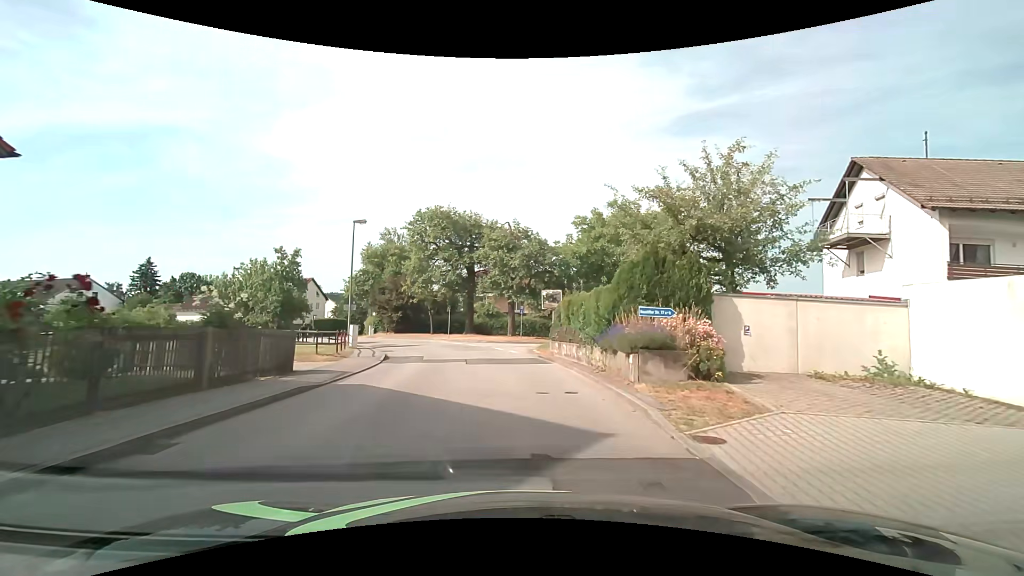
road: unclassified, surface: asphalt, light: Day
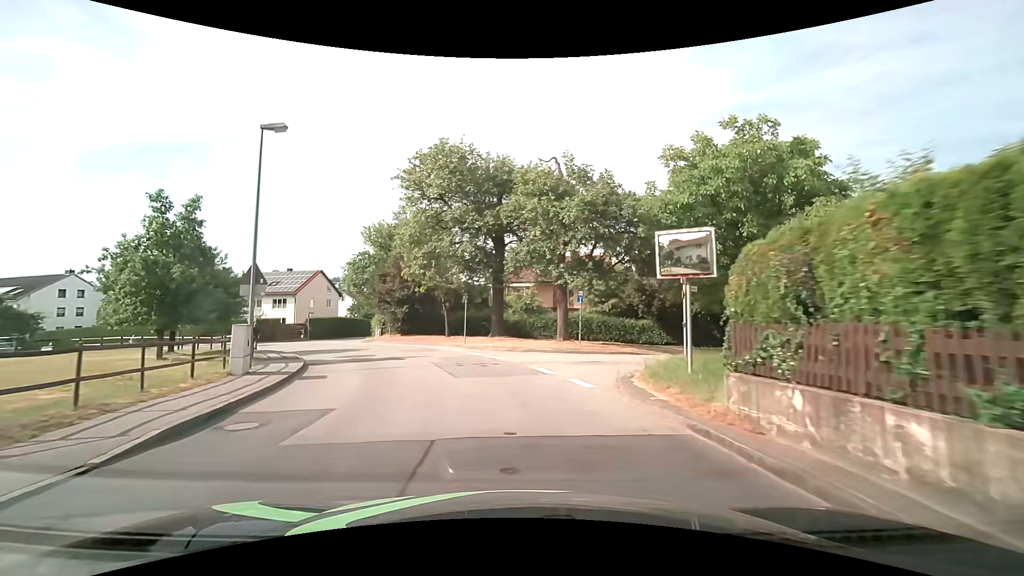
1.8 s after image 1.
(-0.6, +15.7) m; -5°
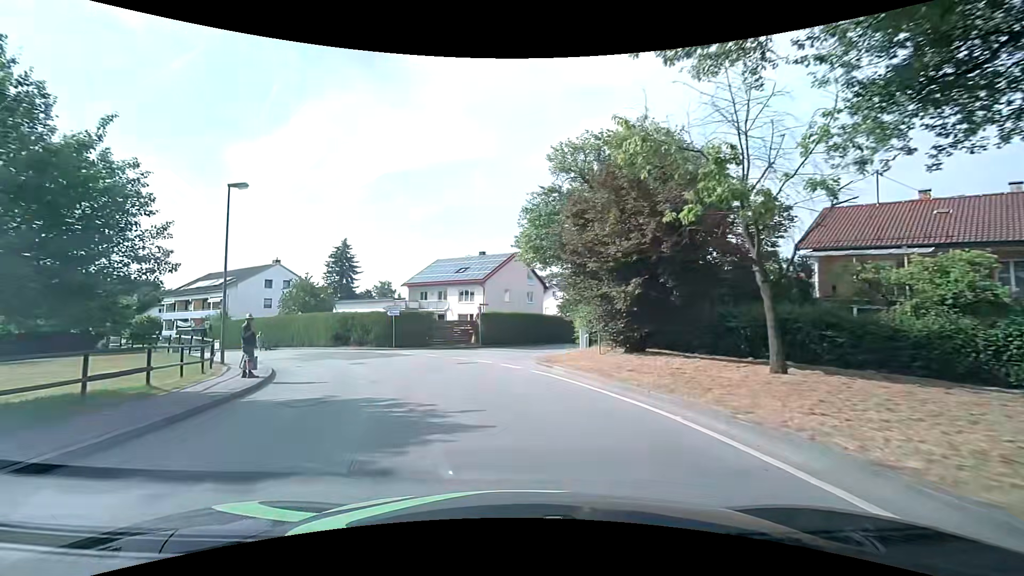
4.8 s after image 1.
(-4.5, +24.5) m; -25°
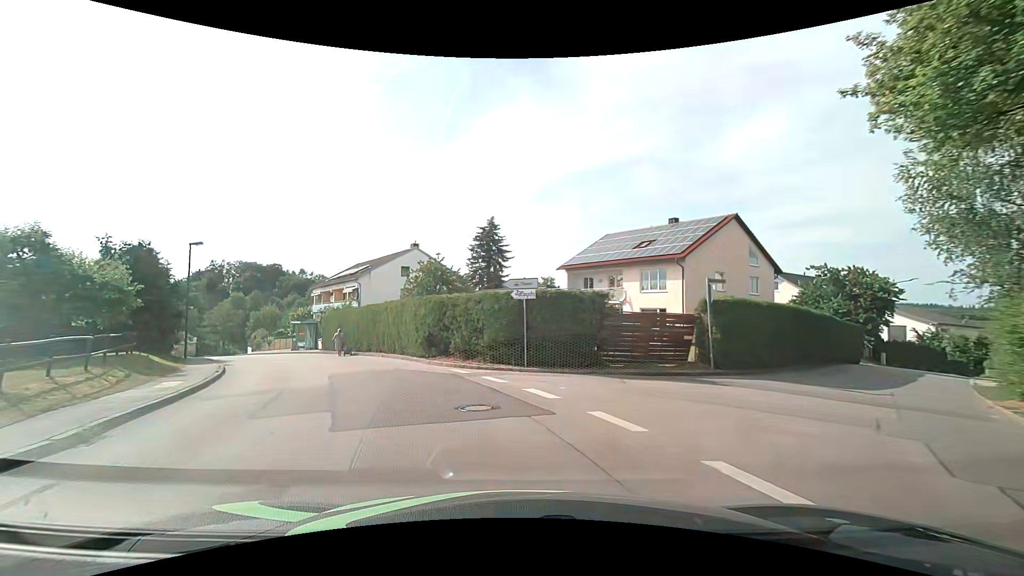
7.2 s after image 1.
(-2.5, +17.8) m; -18°
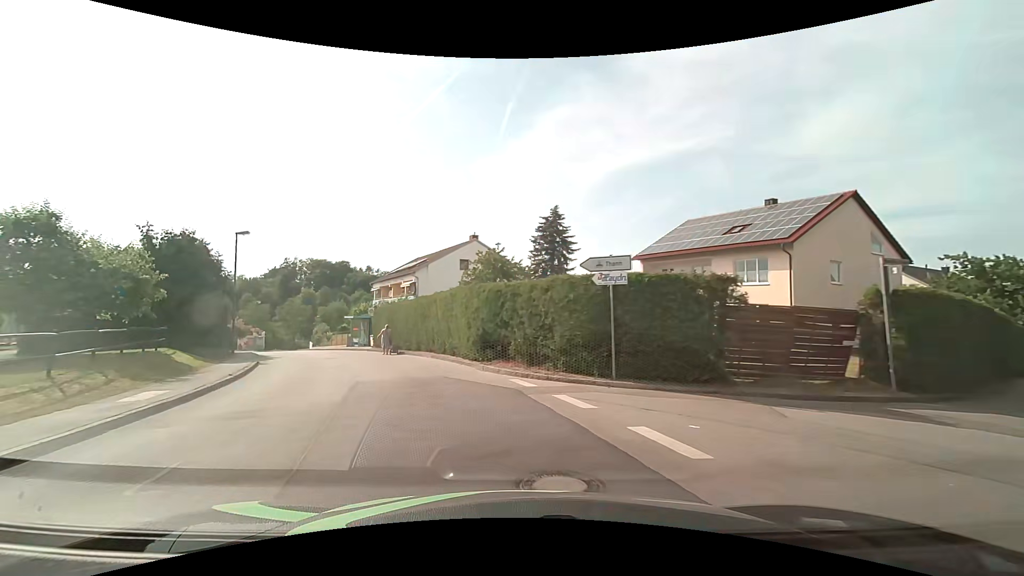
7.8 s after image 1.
(-0.2, +4.2) m; -7°
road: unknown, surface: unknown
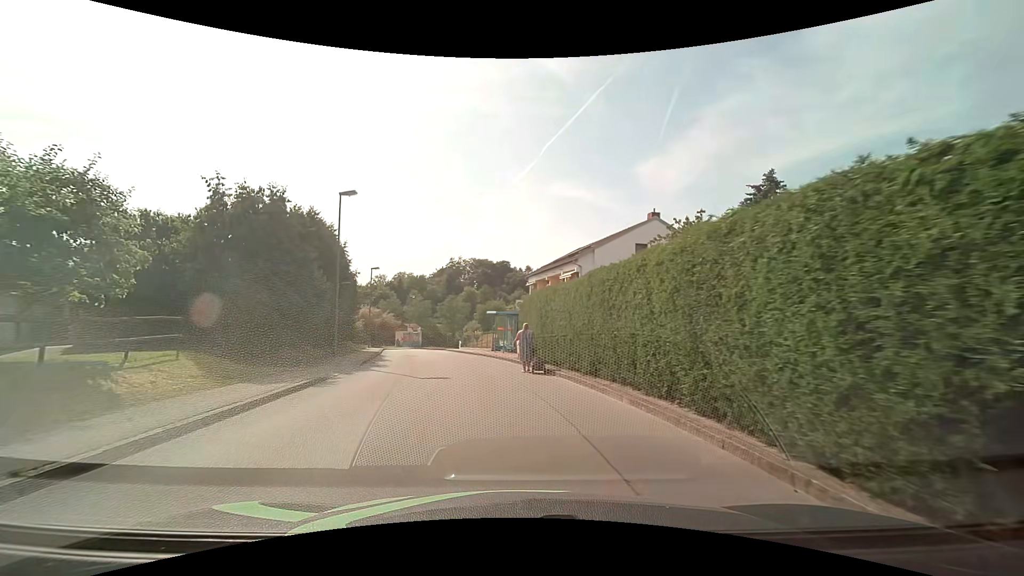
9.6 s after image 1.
(-2.2, +12.0) m; -19°
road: unclassified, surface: asphalt
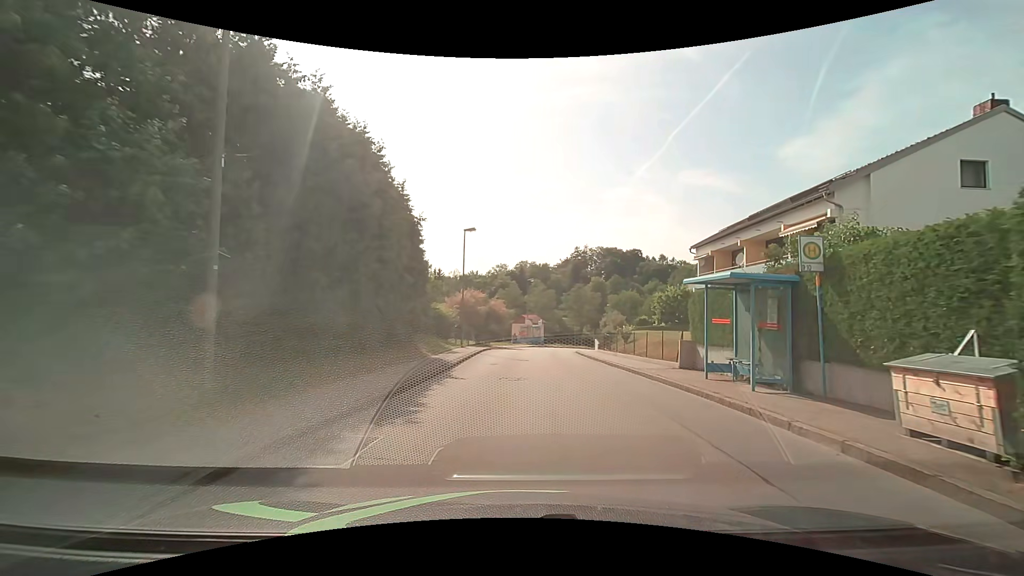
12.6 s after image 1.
(-2.3, +17.7) m; -14°
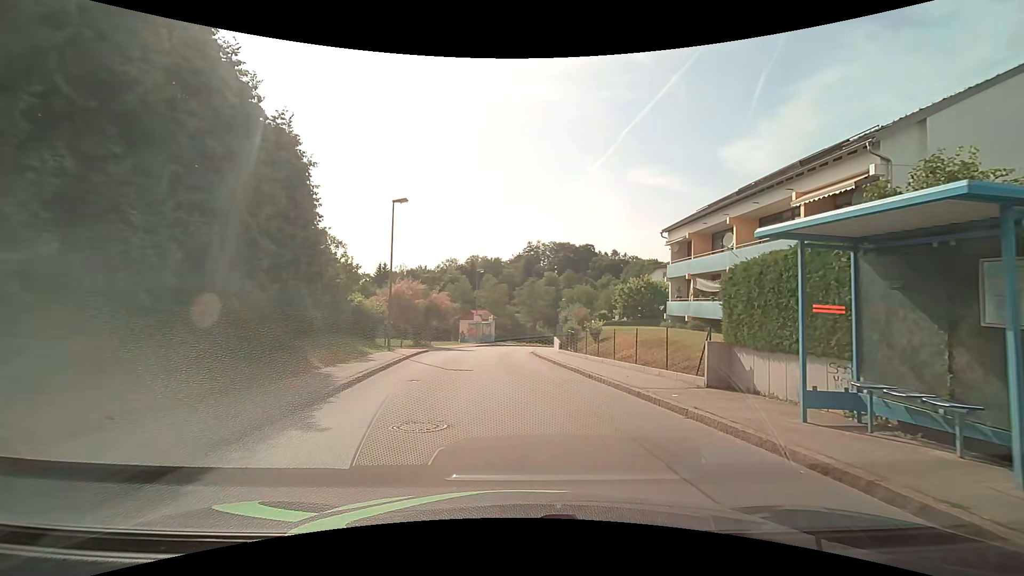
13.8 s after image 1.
(+0.2, +6.6) m; +5°
(0, +10) (0, +20) (-1, +30) (-1, +40) (+1, +50) (+3, +60) (+7, +69) (+11, +78) (+15, +87) (+19, +96) m
